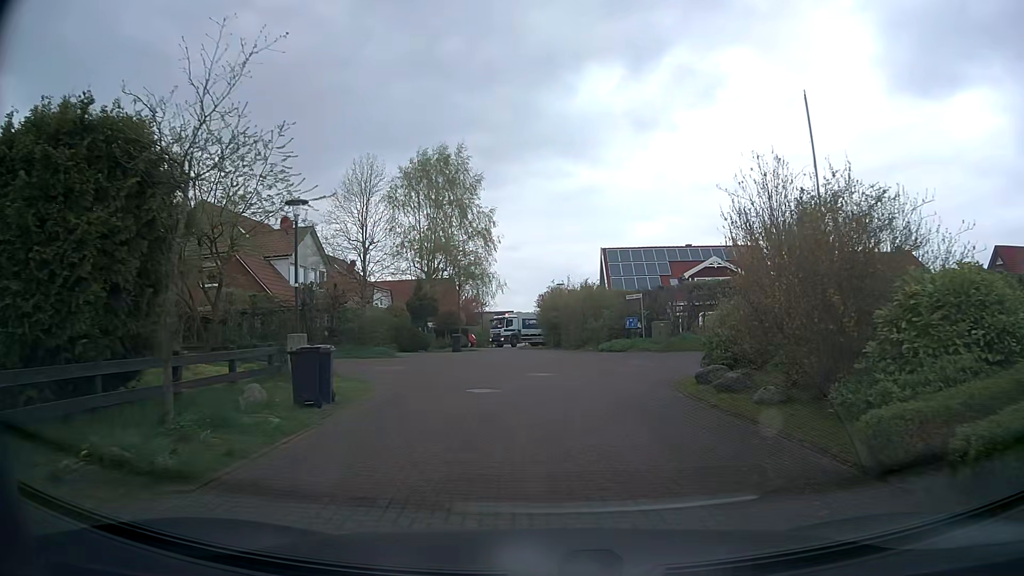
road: residential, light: Day
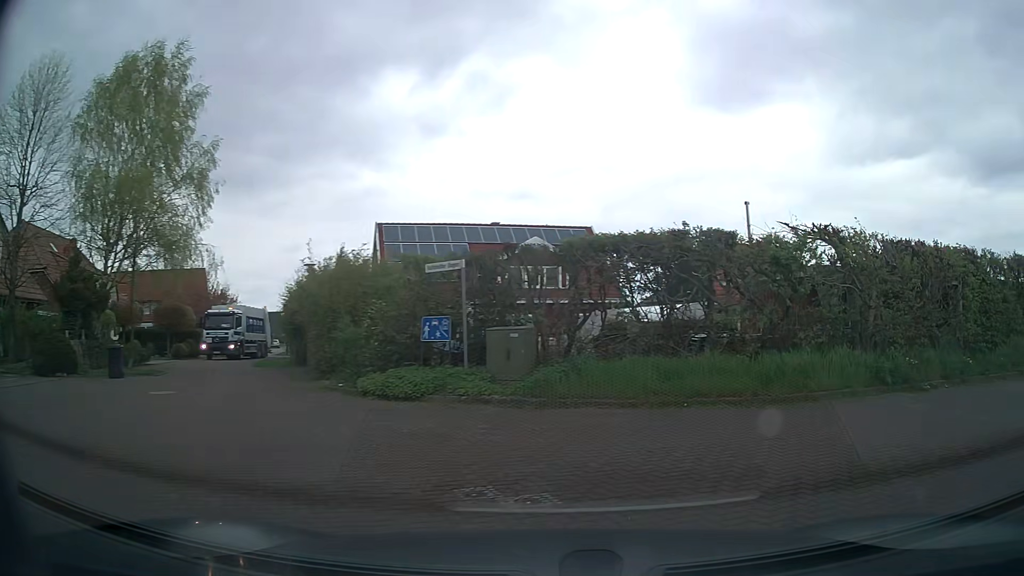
(+1.0, +16.2) m; +19°
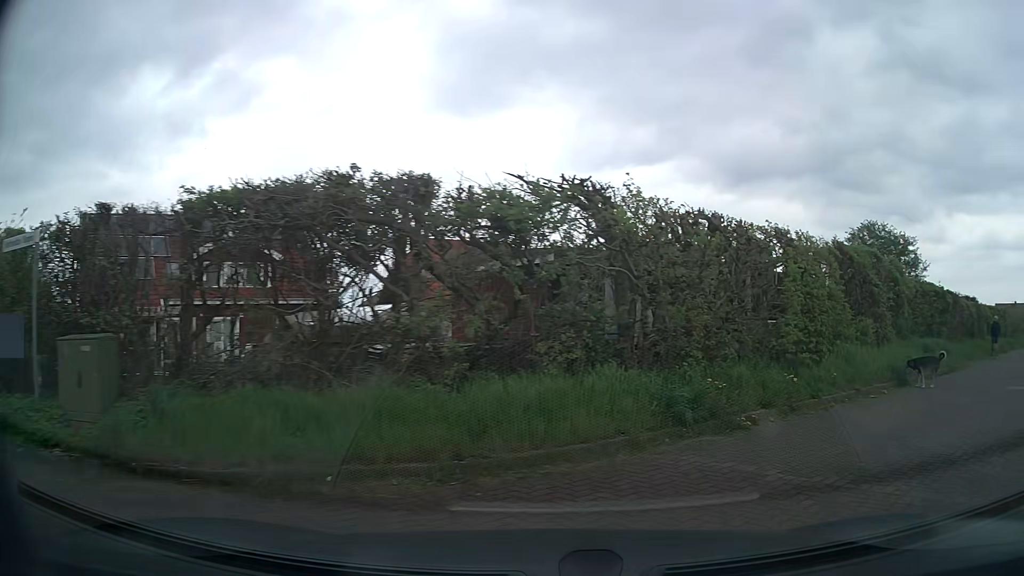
(+0.9, +4.4) m; +23°
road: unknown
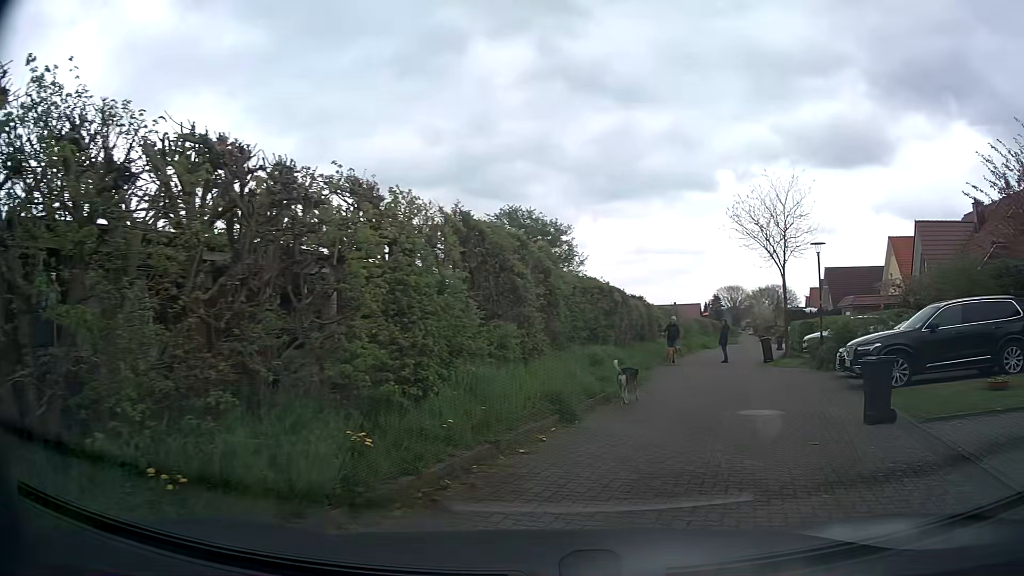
(+1.3, +4.7) m; +33°
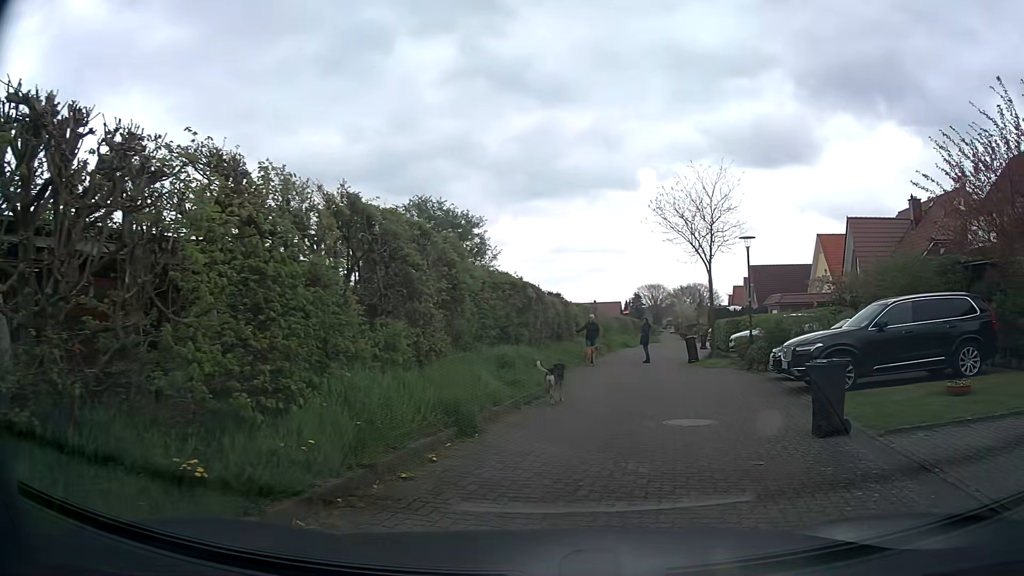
(0.0, +1.3) m; +6°
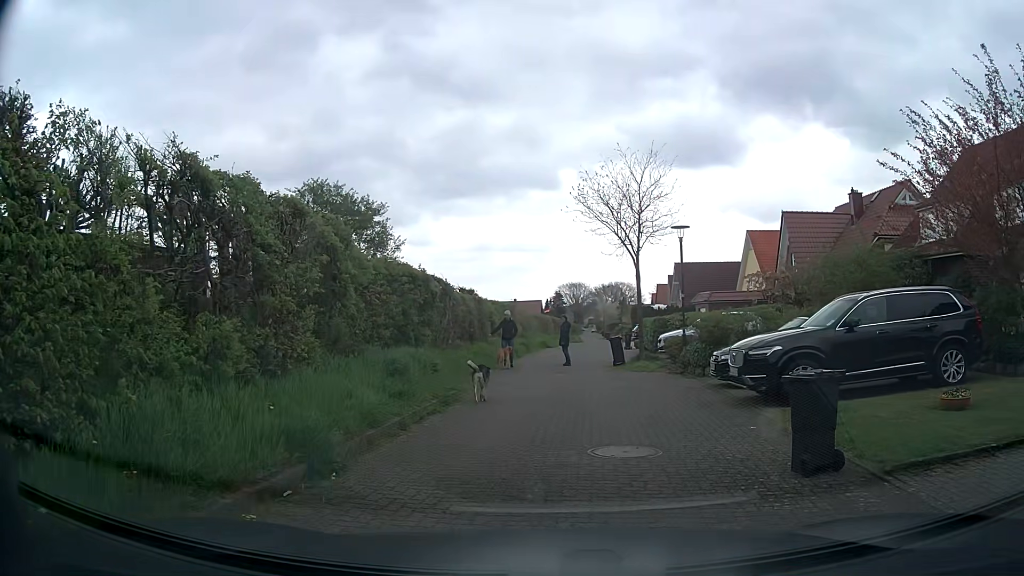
(+0.1, +2.2) m; +7°
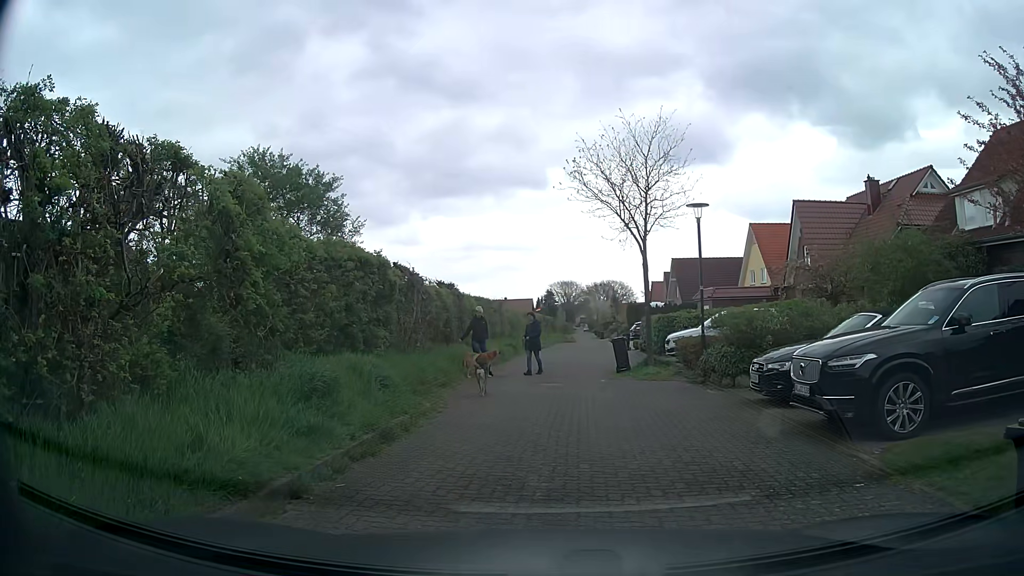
(0.0, +3.4) m; +1°
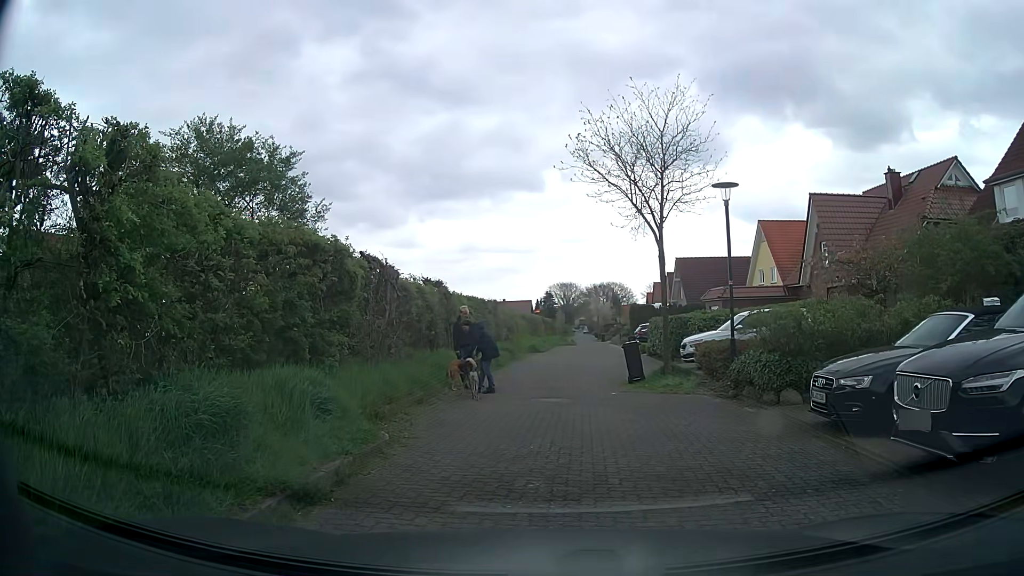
(0.0, +2.7) m; 0°
